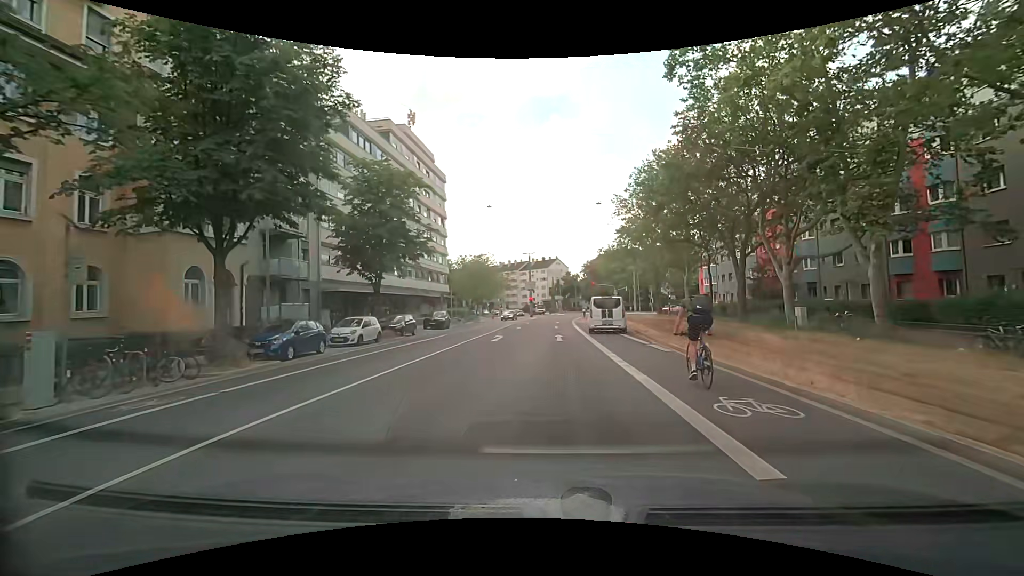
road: secondary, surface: asphalt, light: Day
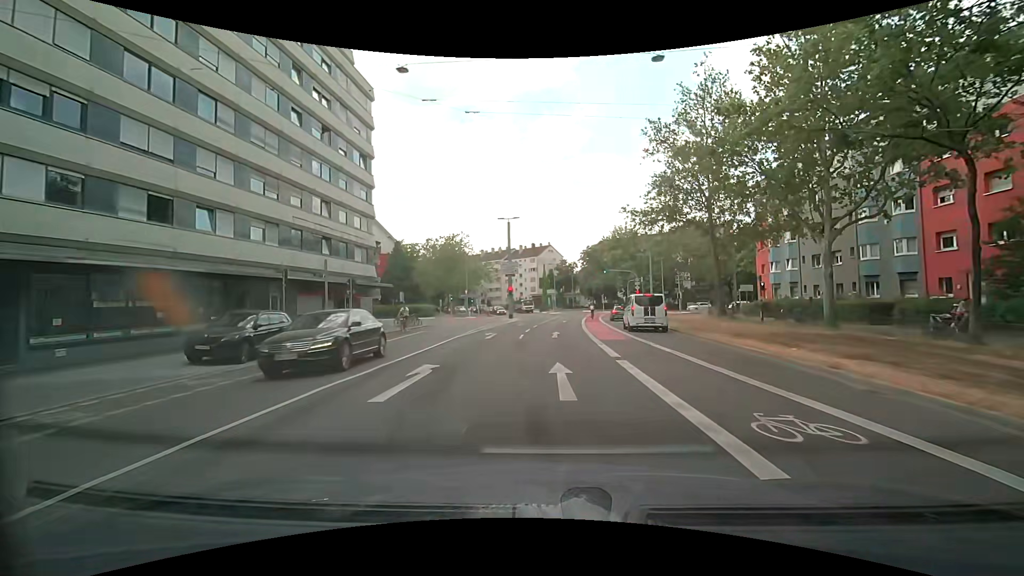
(+0.2, +28.9) m; +1°
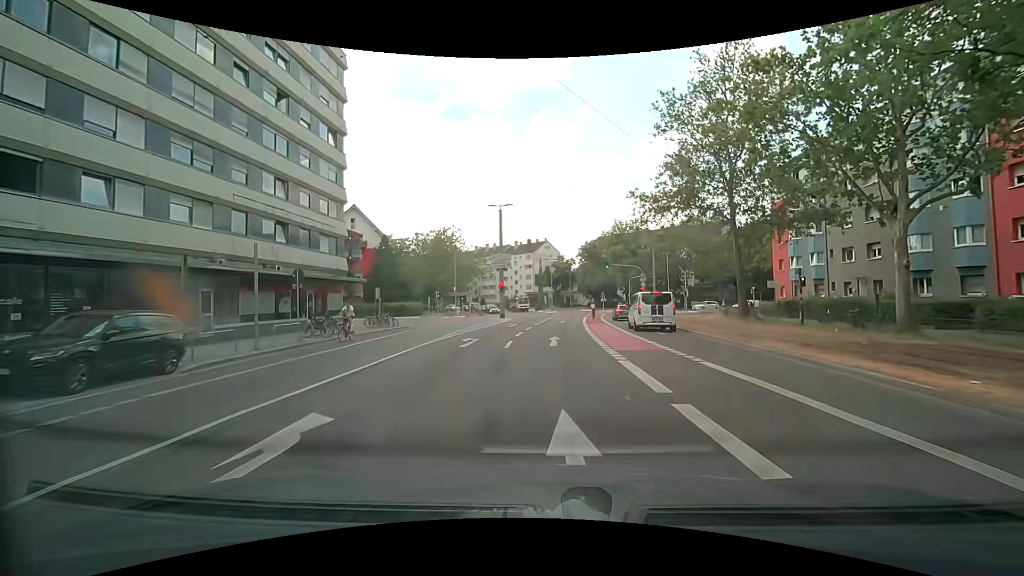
(0.0, +5.7) m; 0°
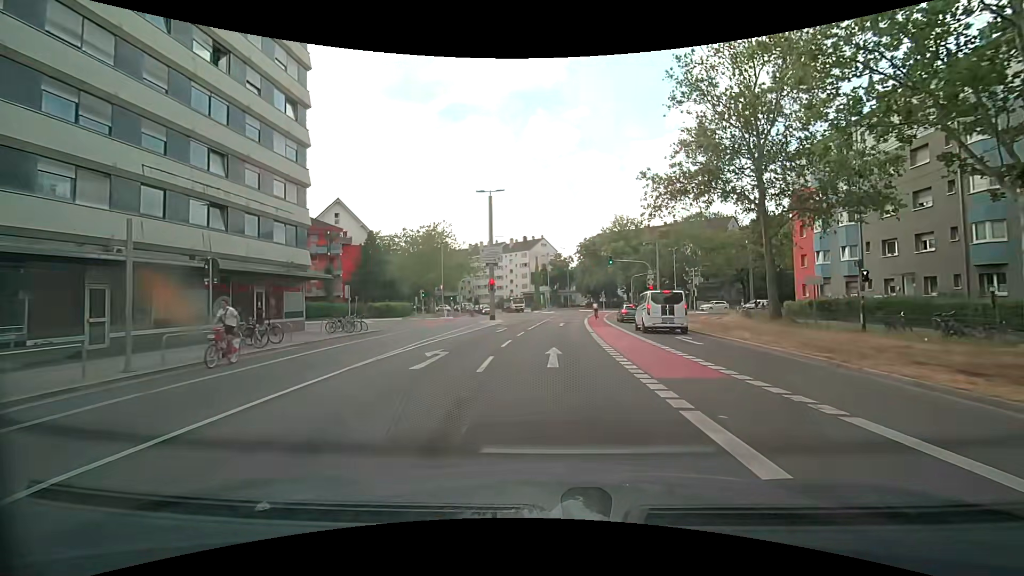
(0.0, +5.7) m; 0°
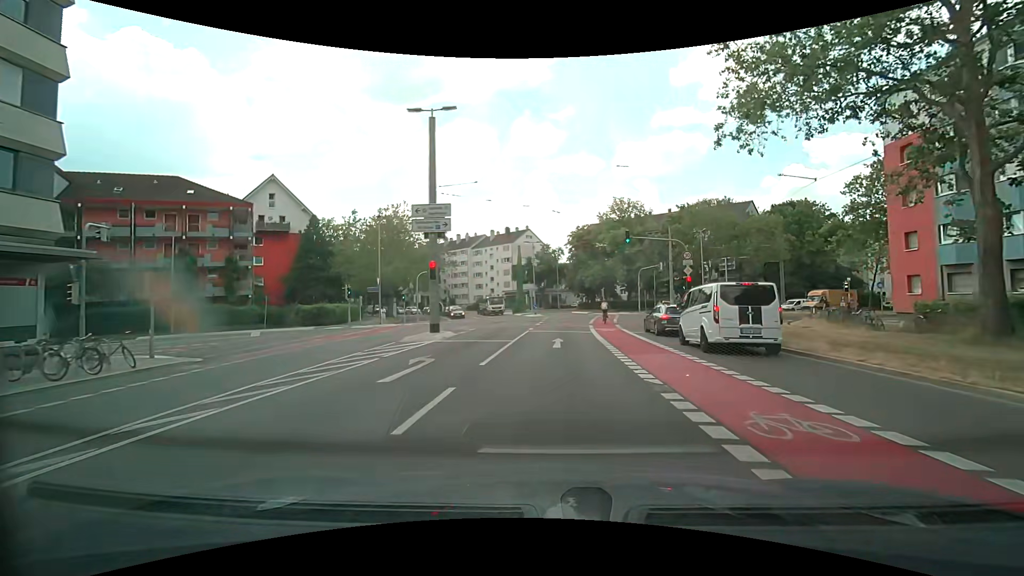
(+0.3, +16.8) m; +2°
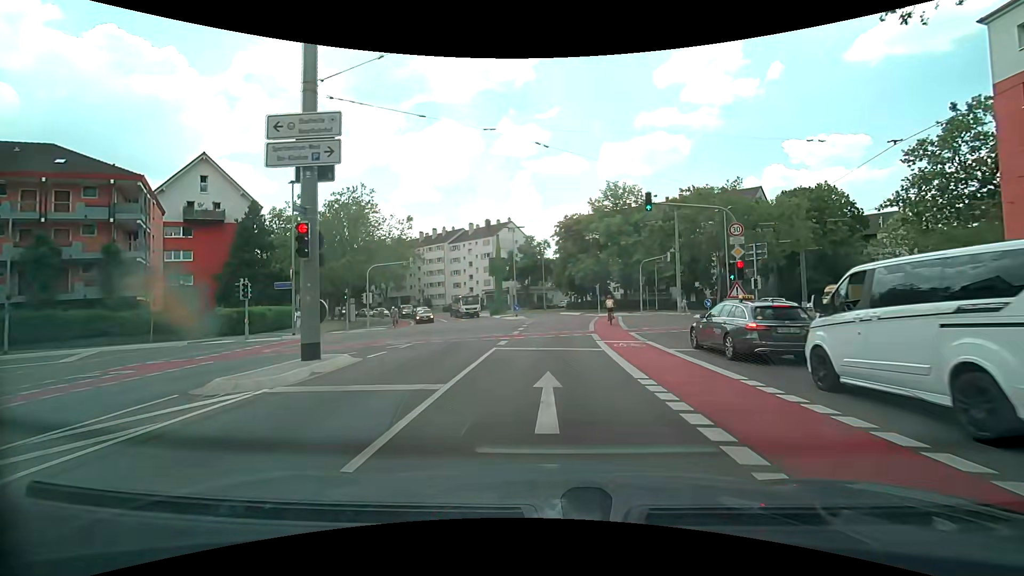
(+0.2, +10.7) m; +1°
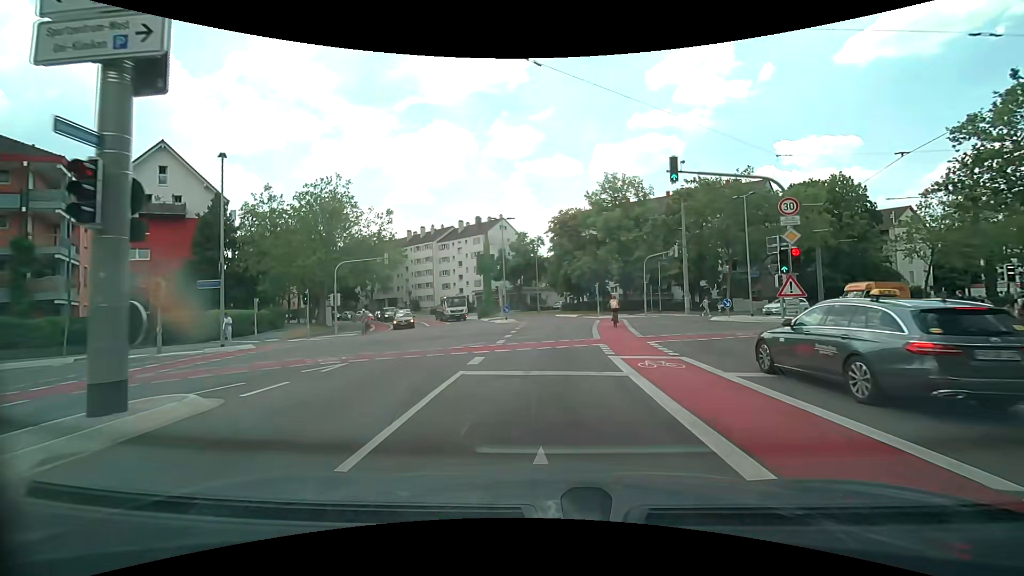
(+0.1, +5.3) m; +2°
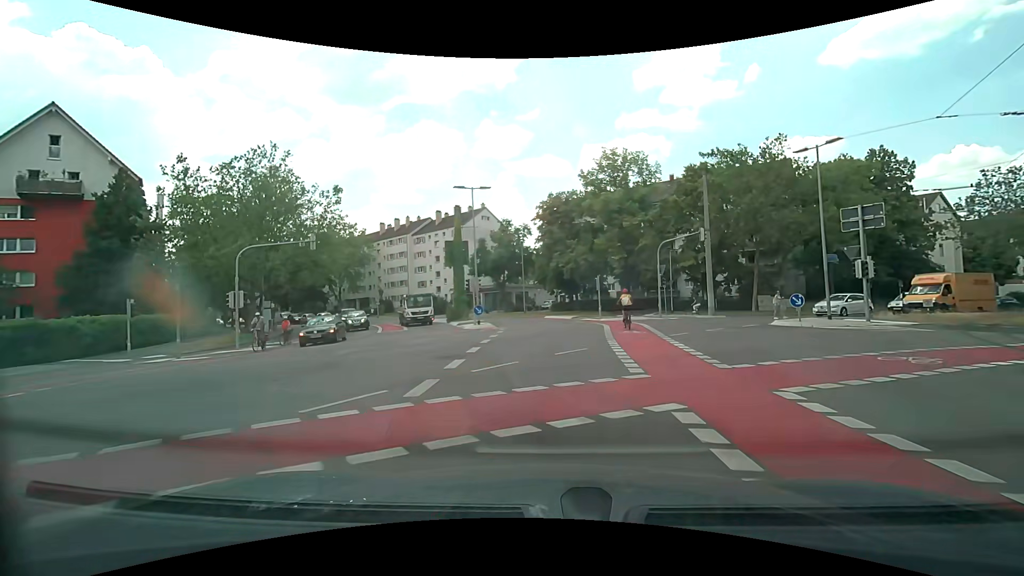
(-0.1, +10.5) m; +1°
(0, +10) (0, +20) (0, +30) (-2, +40) (-6, +49) (-11, +57) (-17, +65) (-25, +72) (-32, +79) (-40, +85) m
